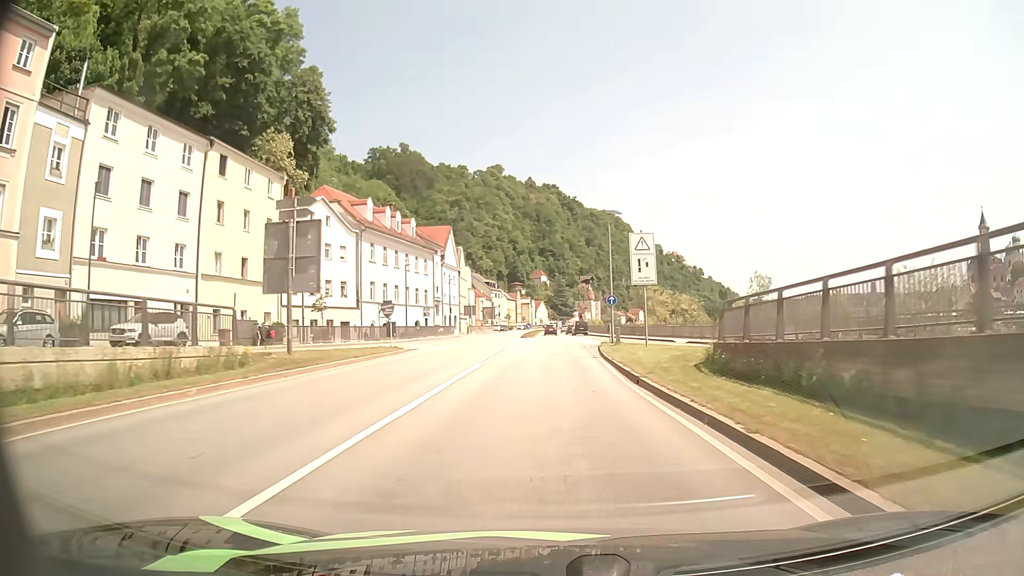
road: primary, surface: asphalt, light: Day
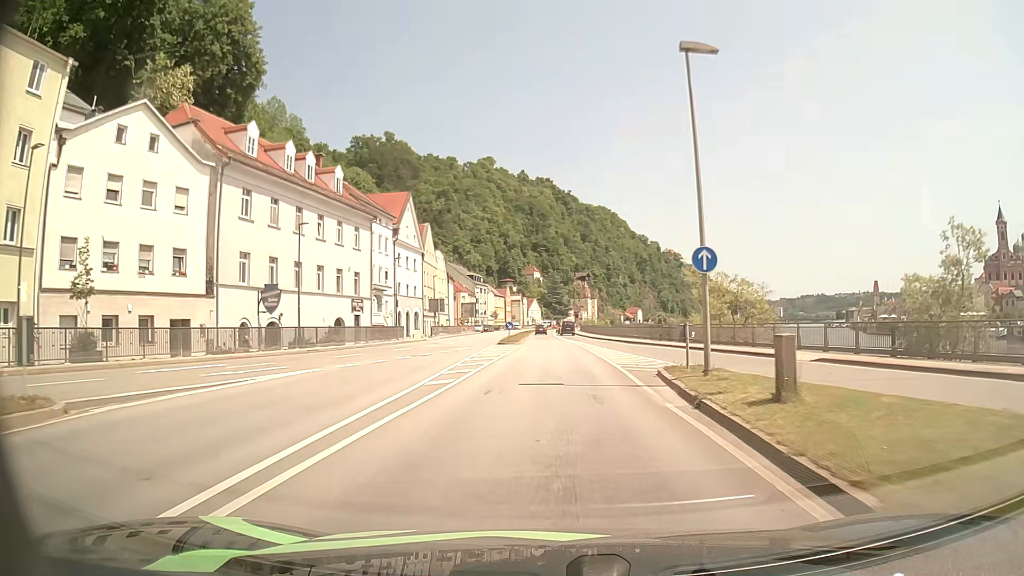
(0.0, +25.0) m; 0°
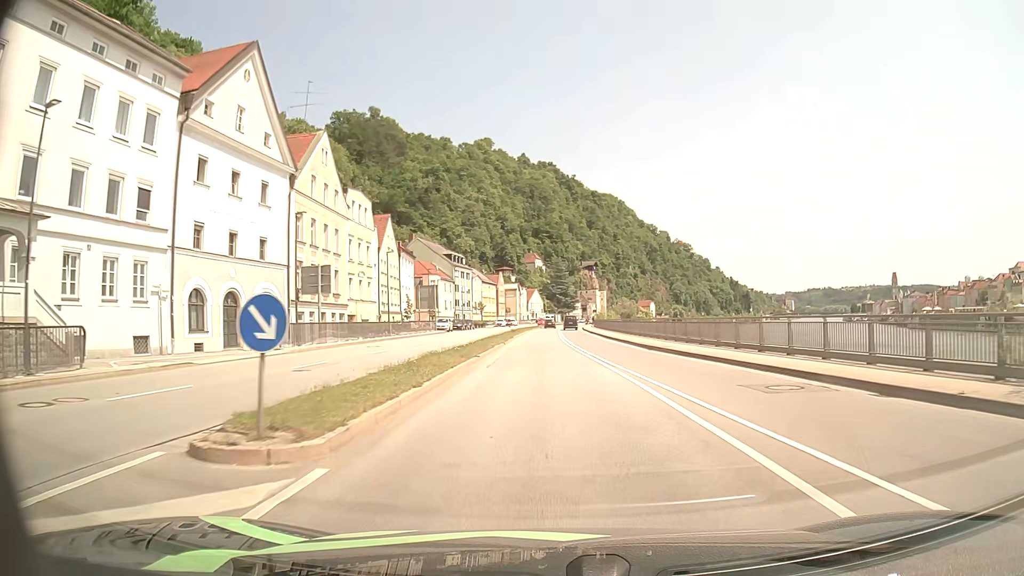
(+0.1, +40.5) m; 0°
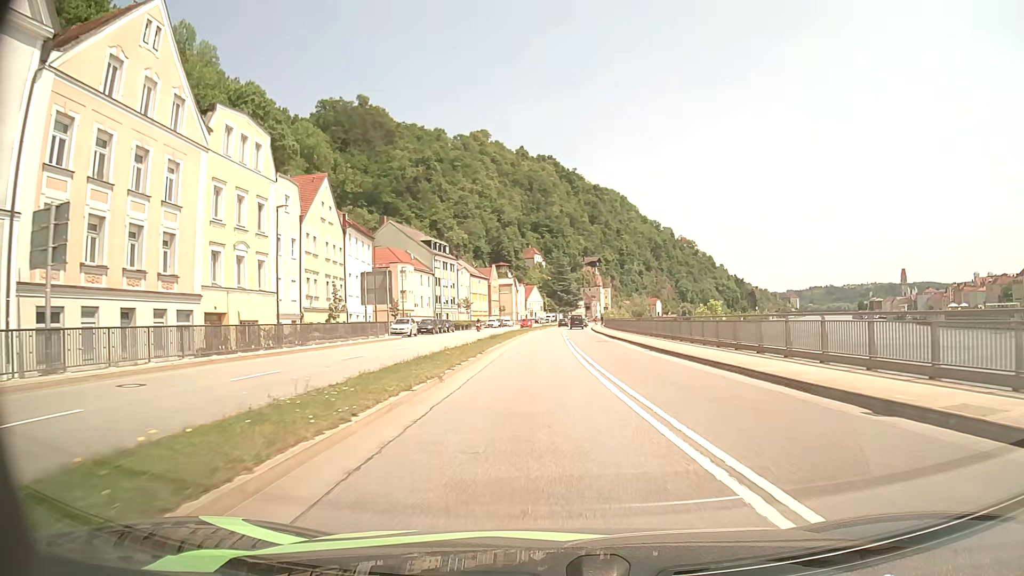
(-0.2, +22.0) m; 0°
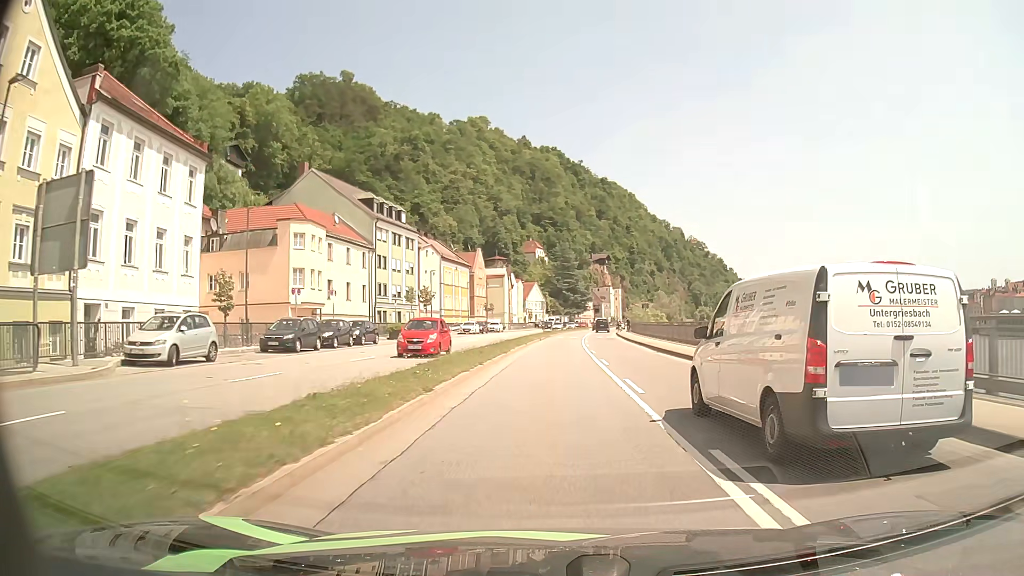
(-0.5, +37.0) m; 0°
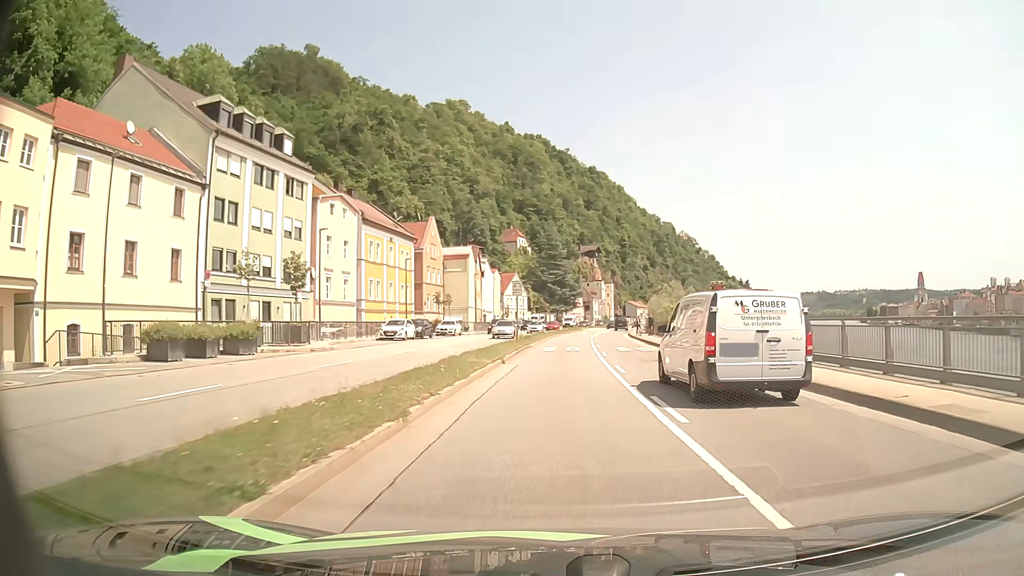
(+0.3, +31.1) m; +1°
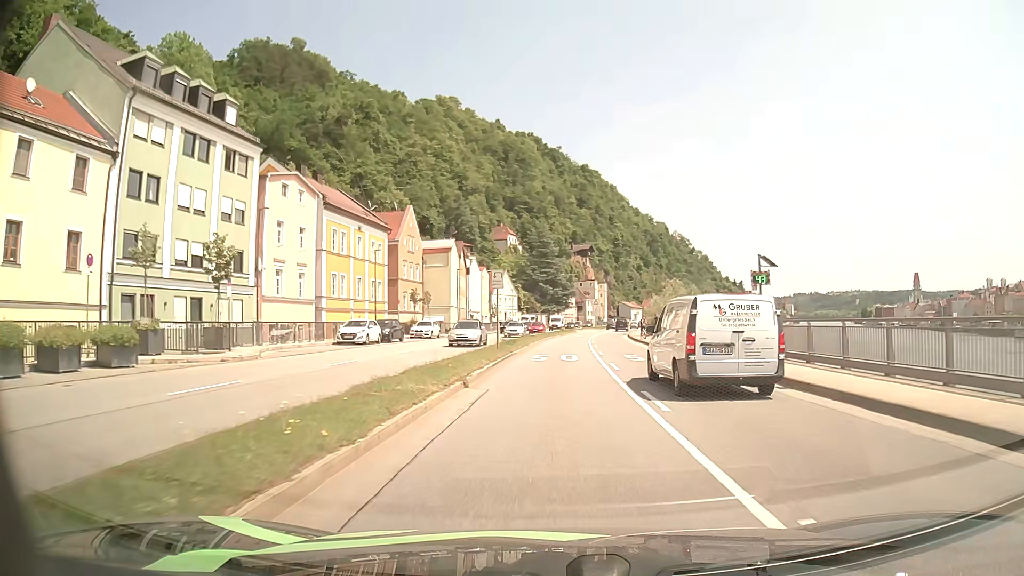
(+0.1, +7.8) m; +1°
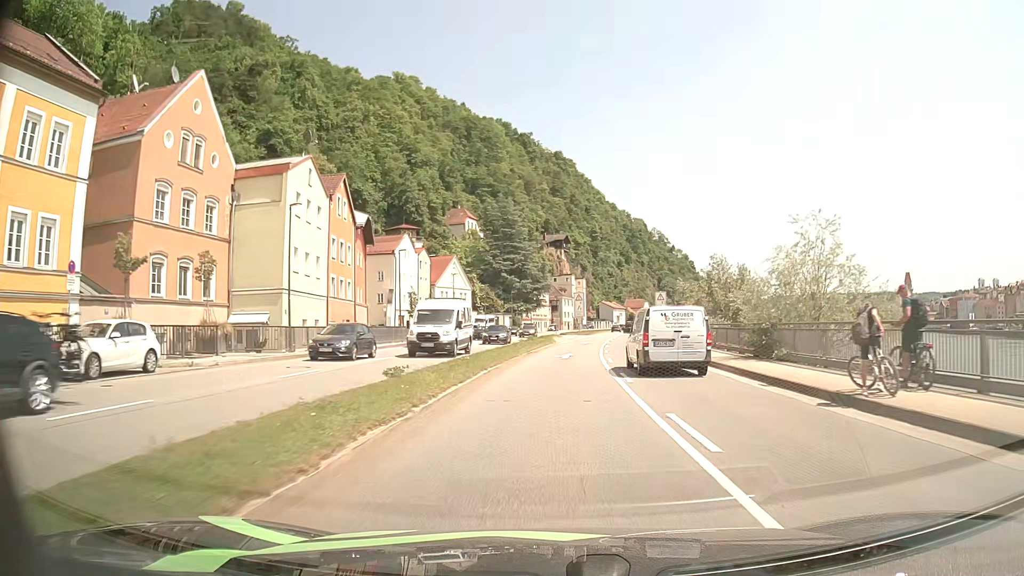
(+0.9, +39.3) m; +2°
(0, +10) (0, +20) (+1, +30) (+2, +40) (+3, +50) (+4, +60) (+5, +70) (+6, +80) (+7, +90) (+9, +100) m
